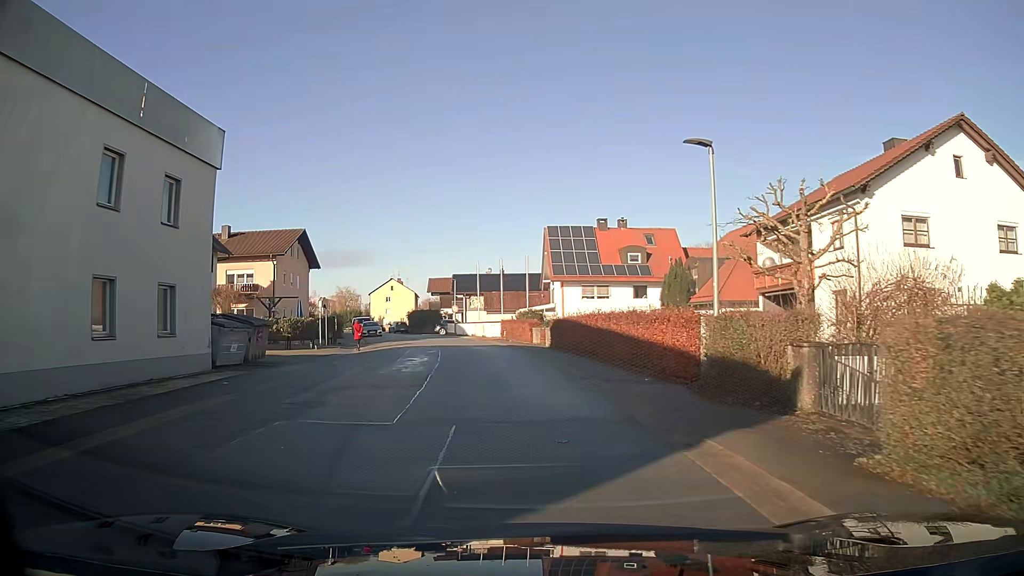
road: residential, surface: asphalt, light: Day
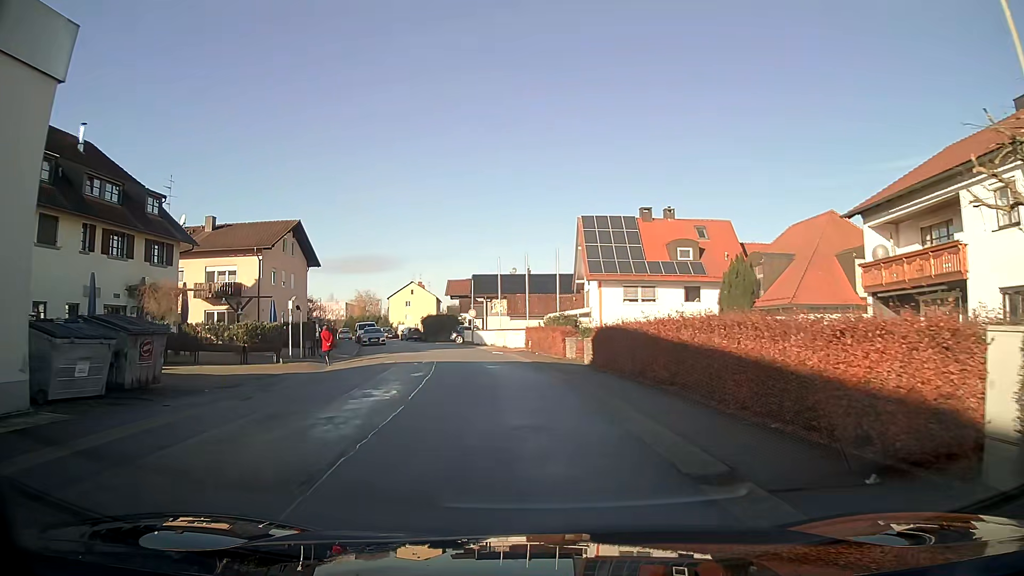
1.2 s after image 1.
(-0.2, +9.2) m; -2°
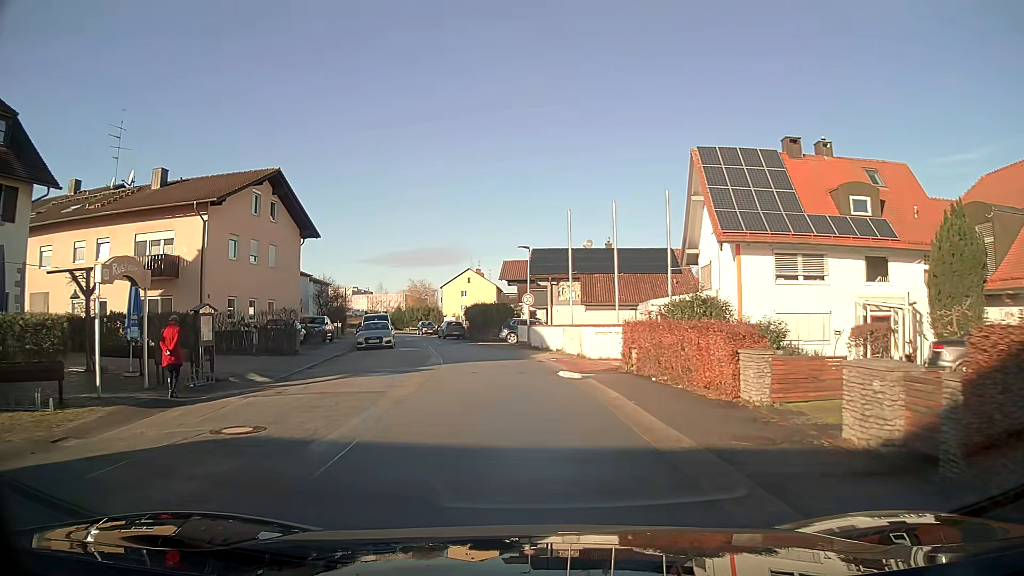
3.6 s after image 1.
(-0.9, +18.4) m; -6°
(0, +10) (-1, +20) (-2, +30) (-5, +40) (-8, +49) (-11, +59) (-13, +68) (-16, +78) (-18, +88) (-21, +97) m
